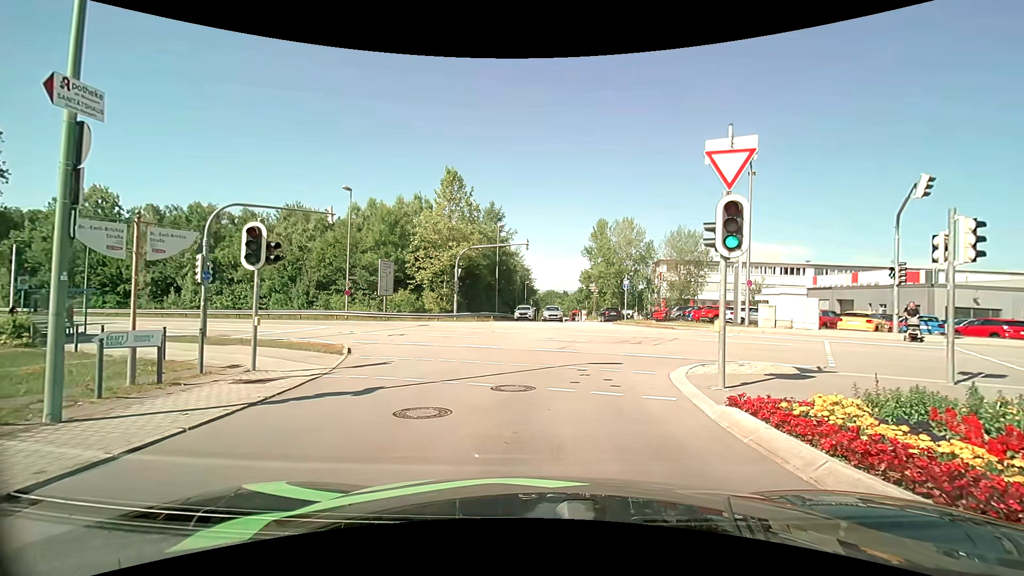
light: Day
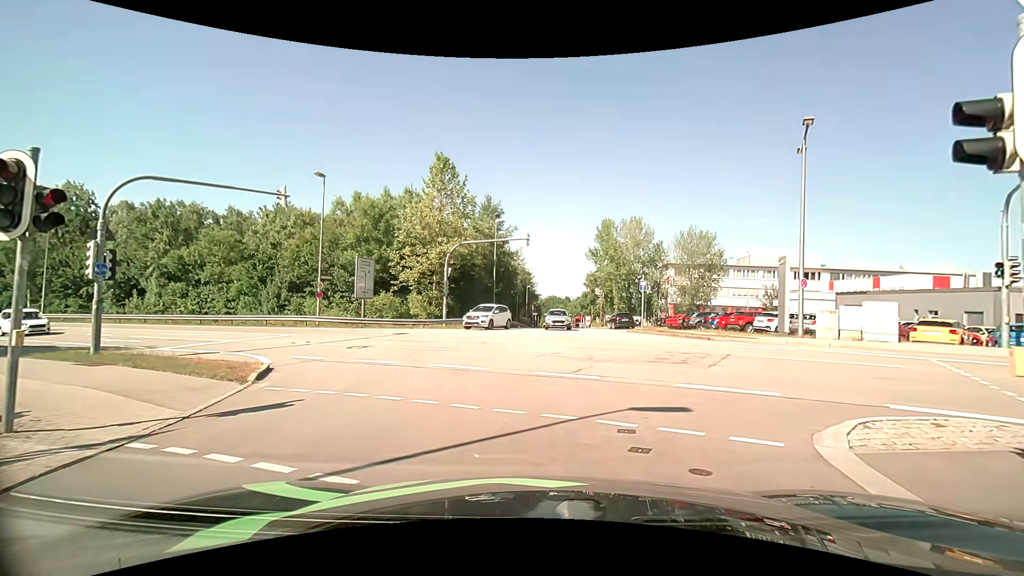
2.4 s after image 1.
(+0.1, +5.4) m; 0°
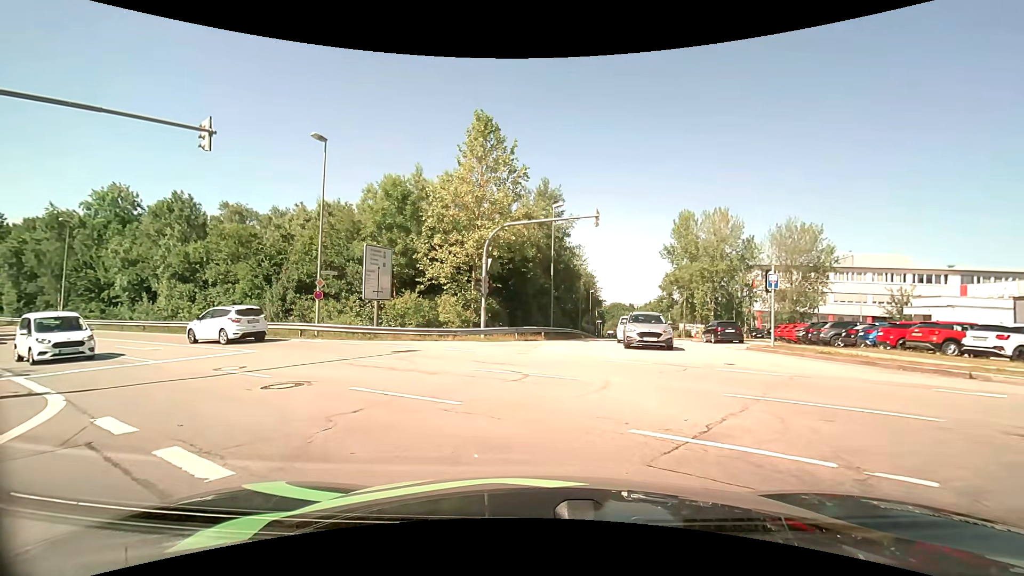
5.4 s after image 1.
(-0.3, +9.5) m; -6°
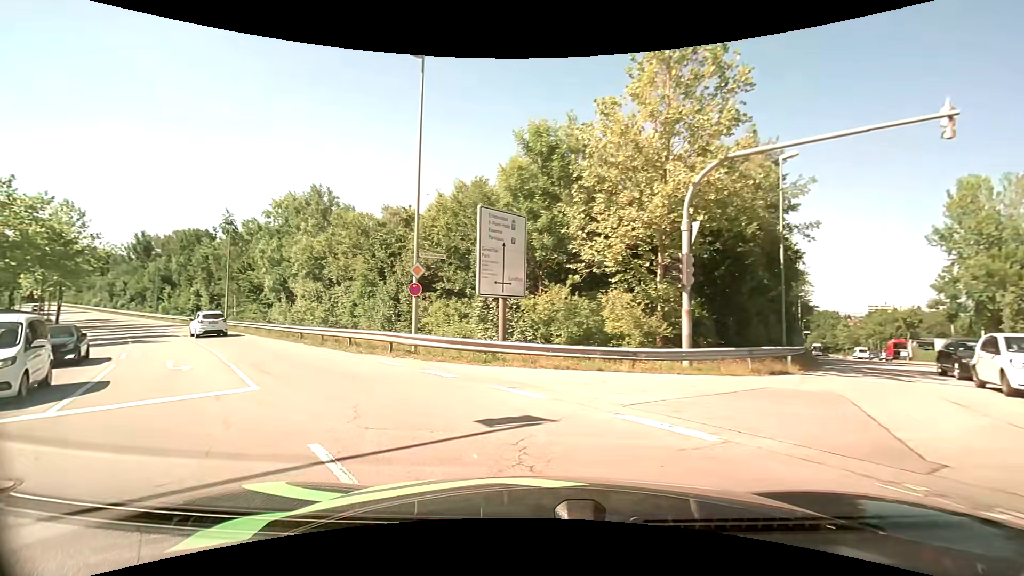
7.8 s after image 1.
(-1.6, +10.8) m; -20°
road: secondary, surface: asphalt
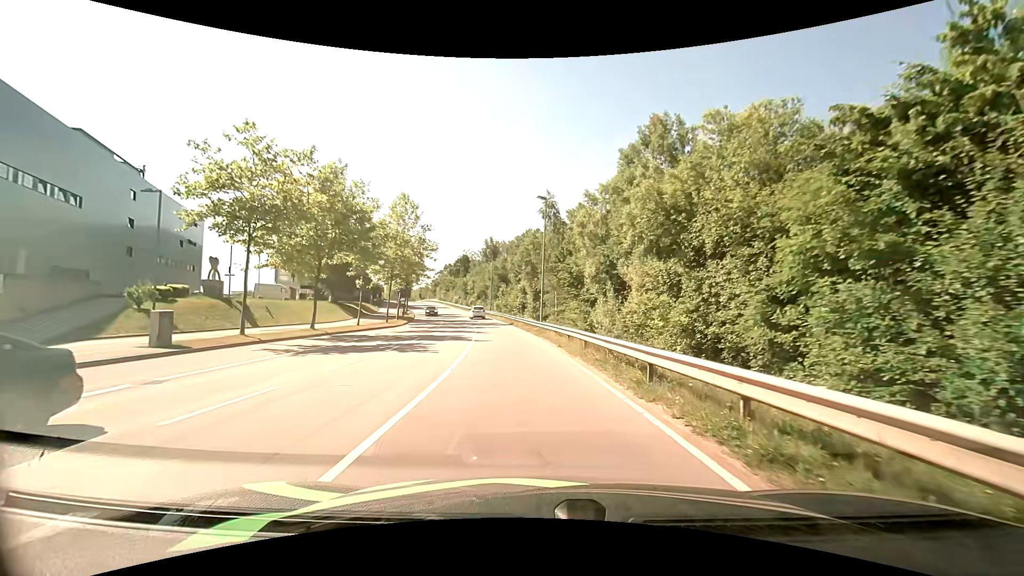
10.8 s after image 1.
(-7.1, +16.6) m; -35°
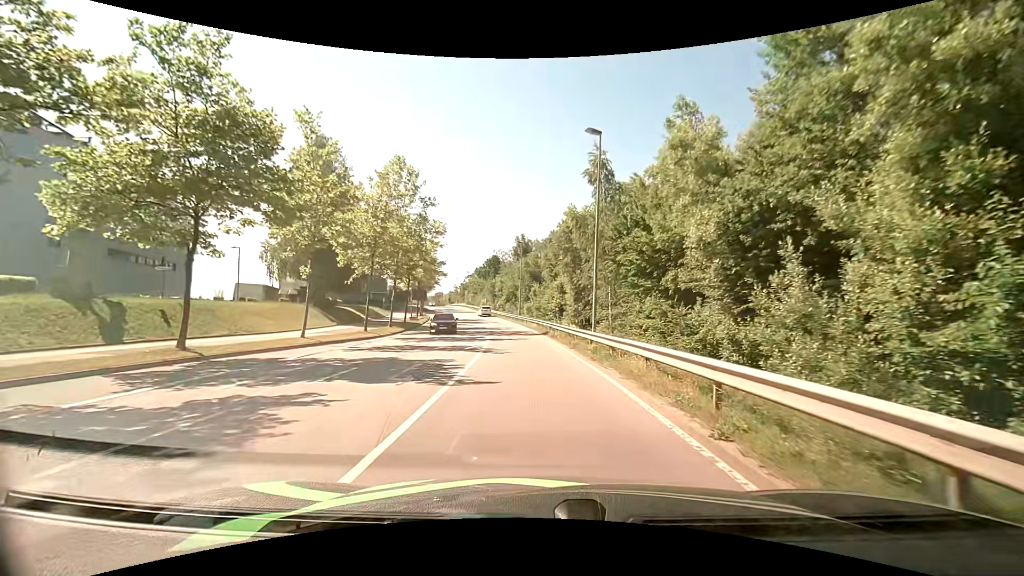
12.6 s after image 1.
(-0.6, +14.8) m; -4°
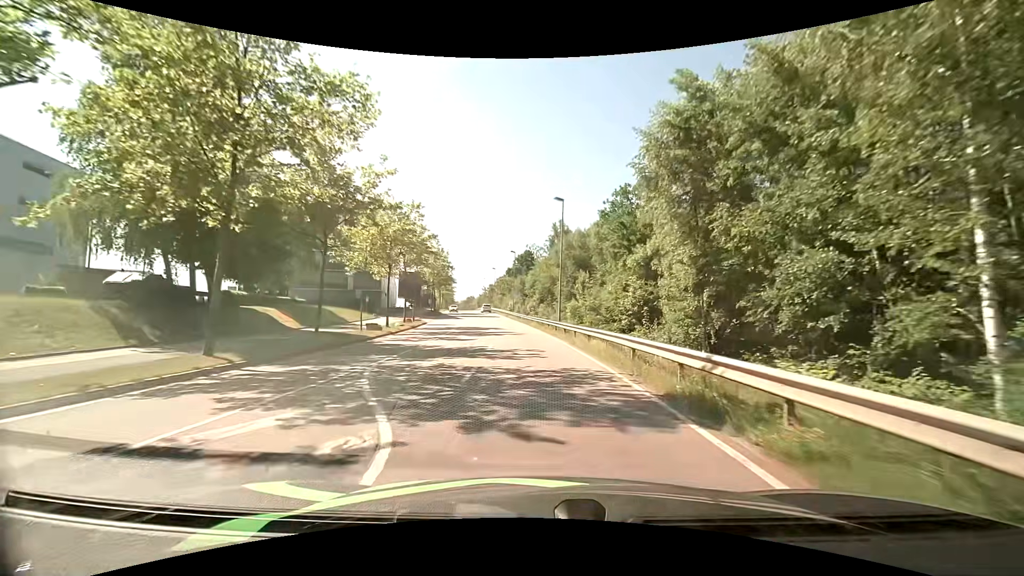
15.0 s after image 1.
(-1.2, +25.9) m; -5°
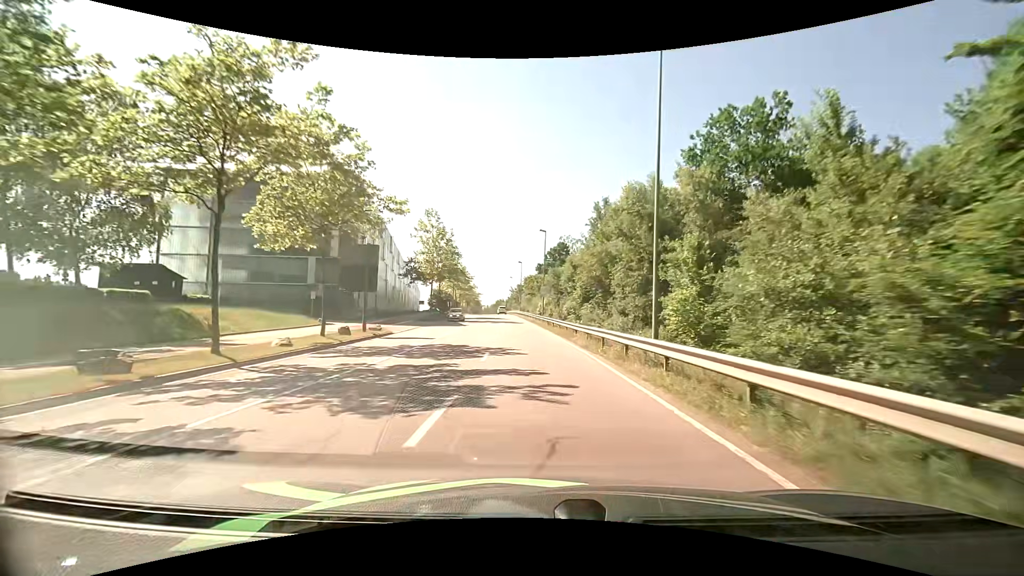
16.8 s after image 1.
(-0.7, +22.9) m; -5°
(0, +10) (0, +20) (-1, +30) (-1, +40) (-2, +50) (-3, +60) (-3, +70) (-4, +80) (-5, +90) (-6, +100) m
